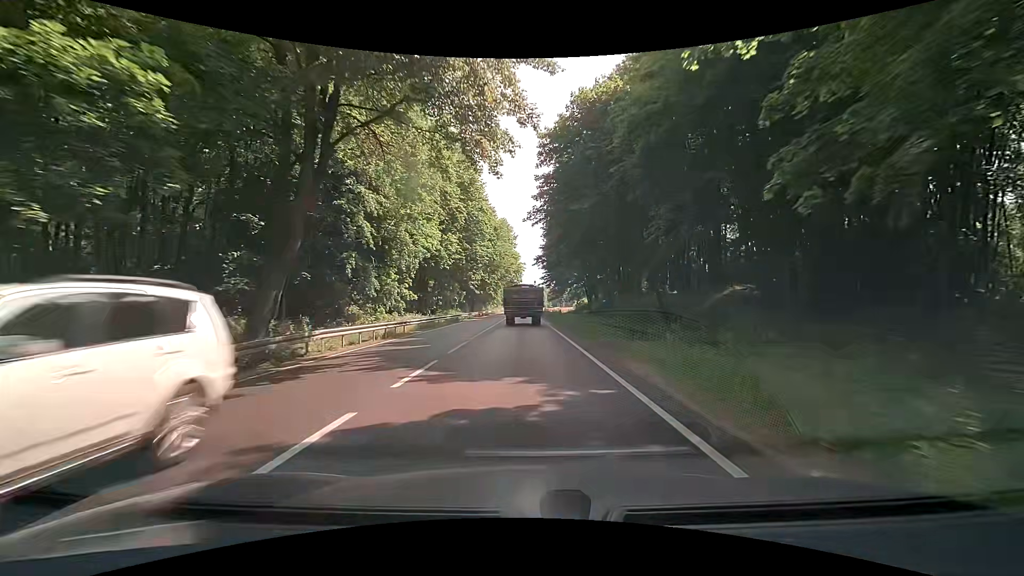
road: primary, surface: asphalt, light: Day
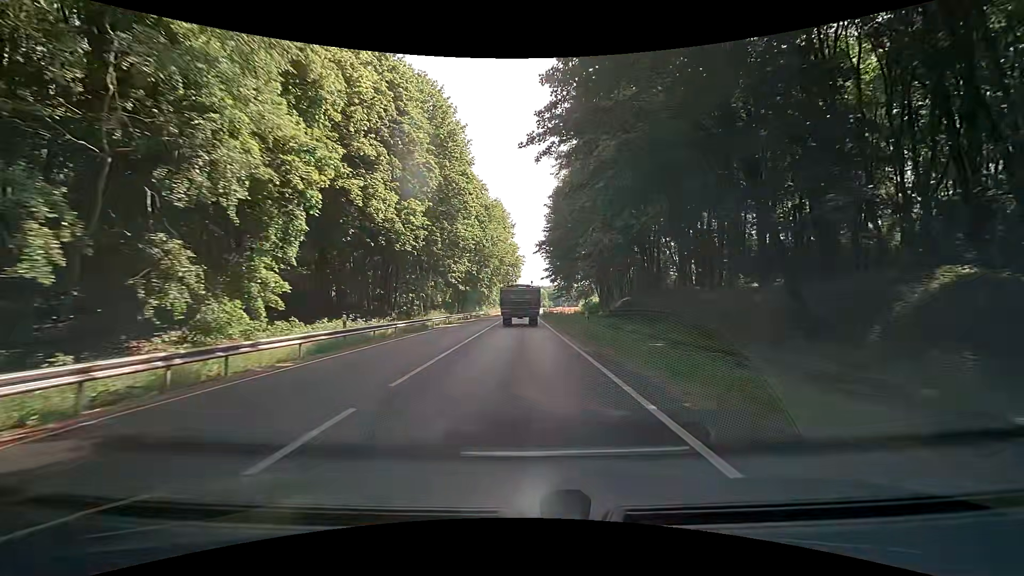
(+0.1, +17.6) m; +1°
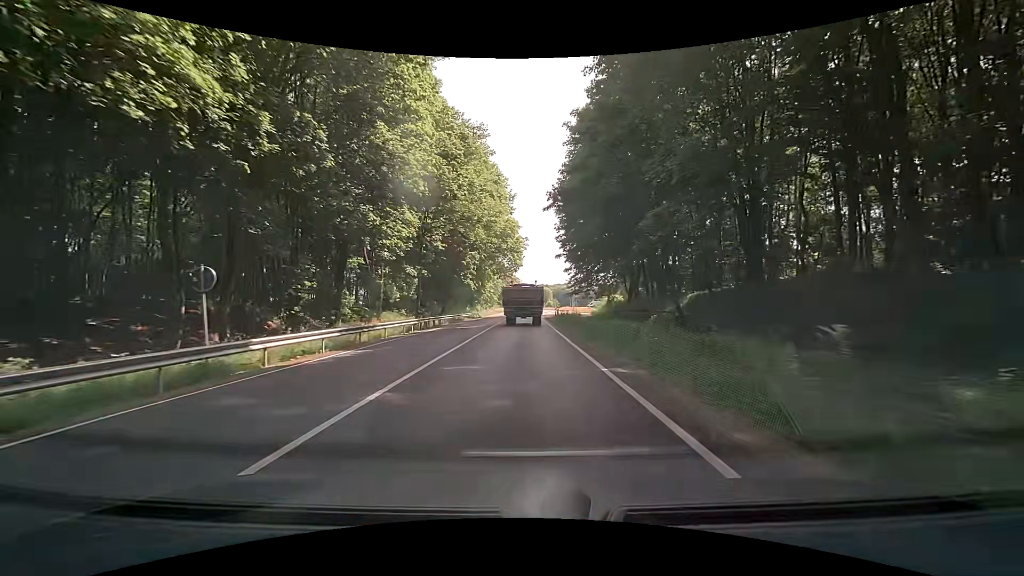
(-0.5, +26.4) m; -2°
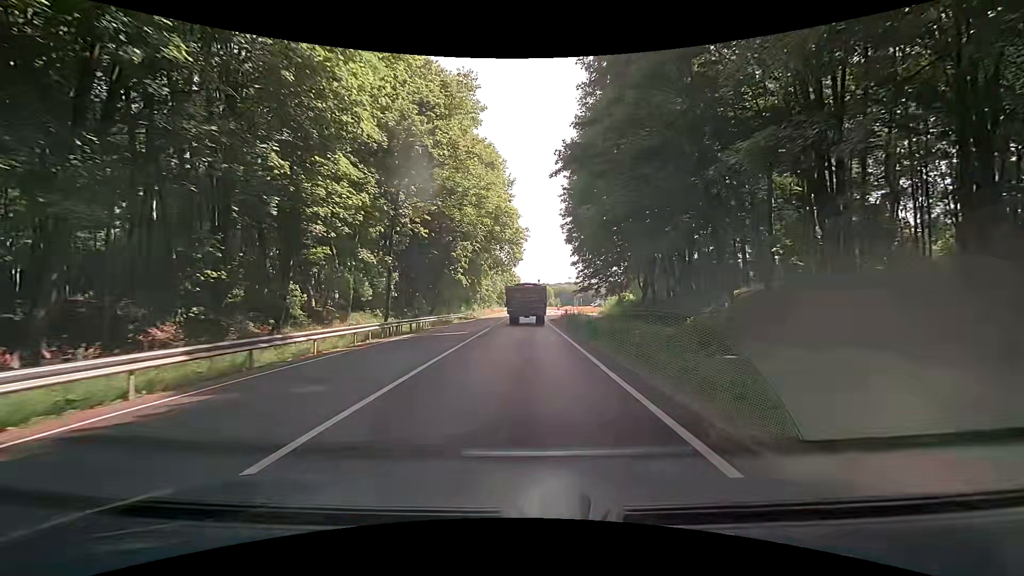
(+0.1, +8.8) m; 0°
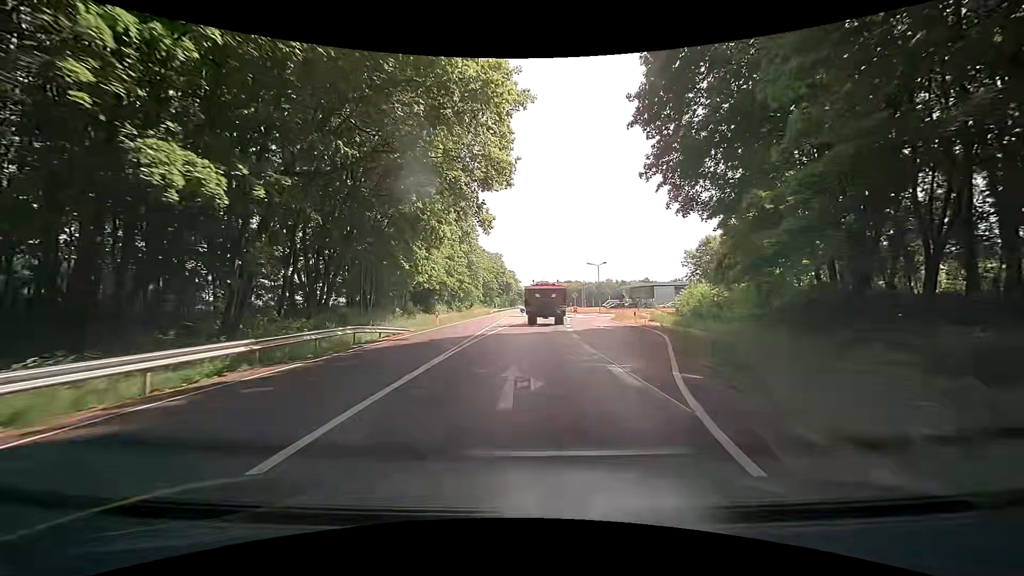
(+0.1, +43.6) m; 0°
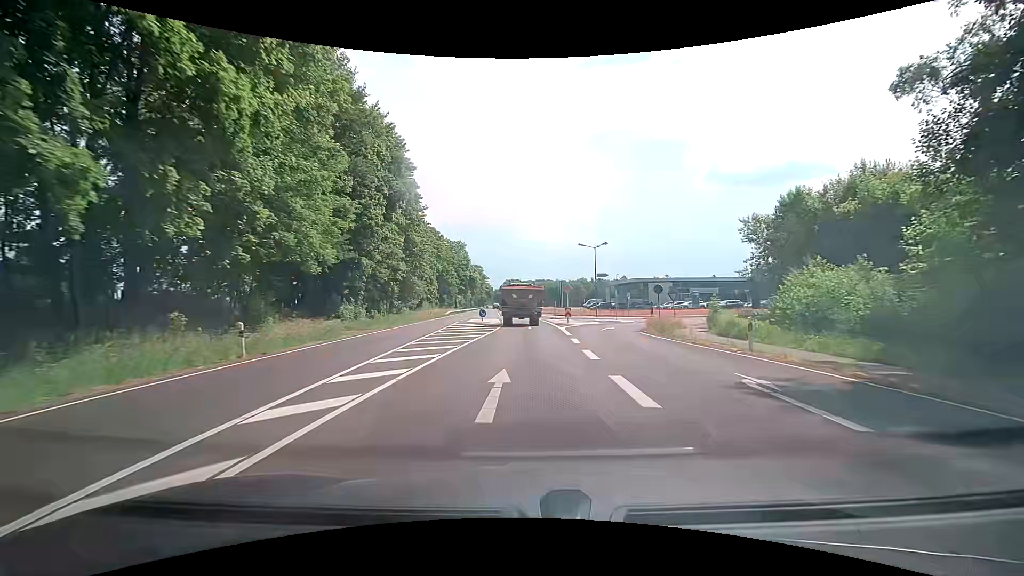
(+0.7, +25.9) m; +4°
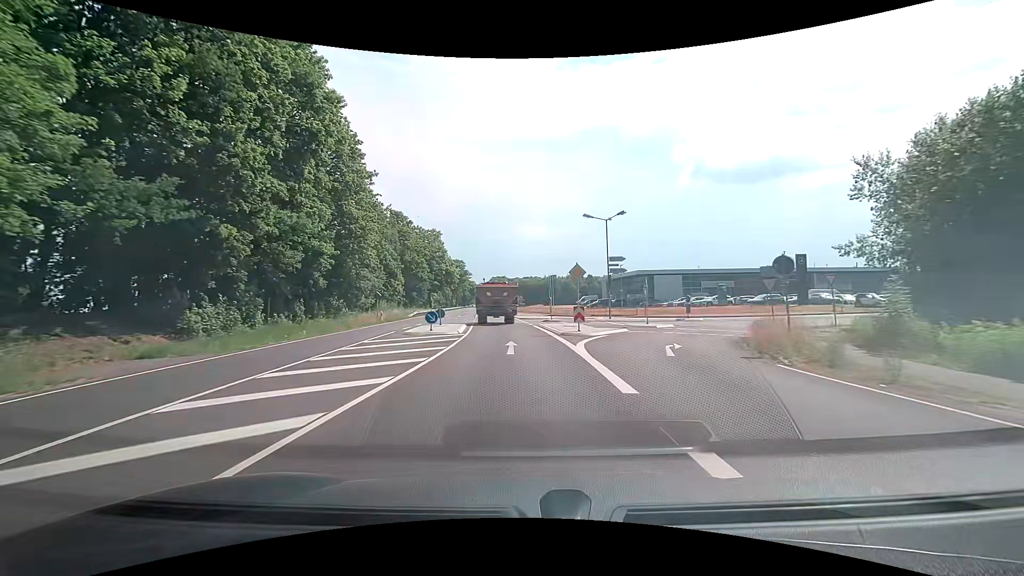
(+0.3, +17.2) m; +2°
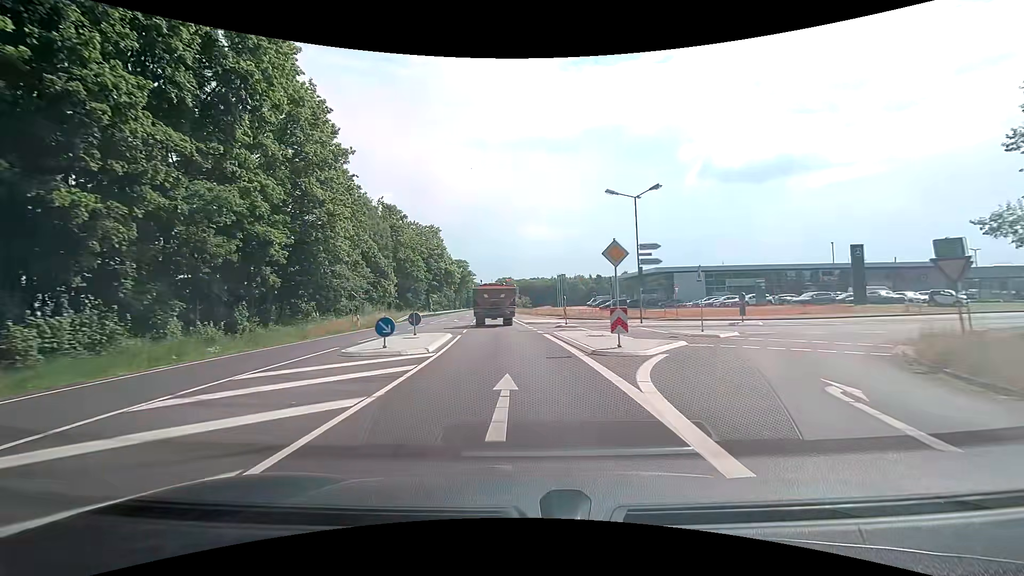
(-0.1, +8.7) m; -1°
(0, +10) (-1, +20) (-1, +30) (-2, +40) (-3, +50) (-4, +60) (-4, +70) (-5, +80) (-6, +90) (-7, +100) m
